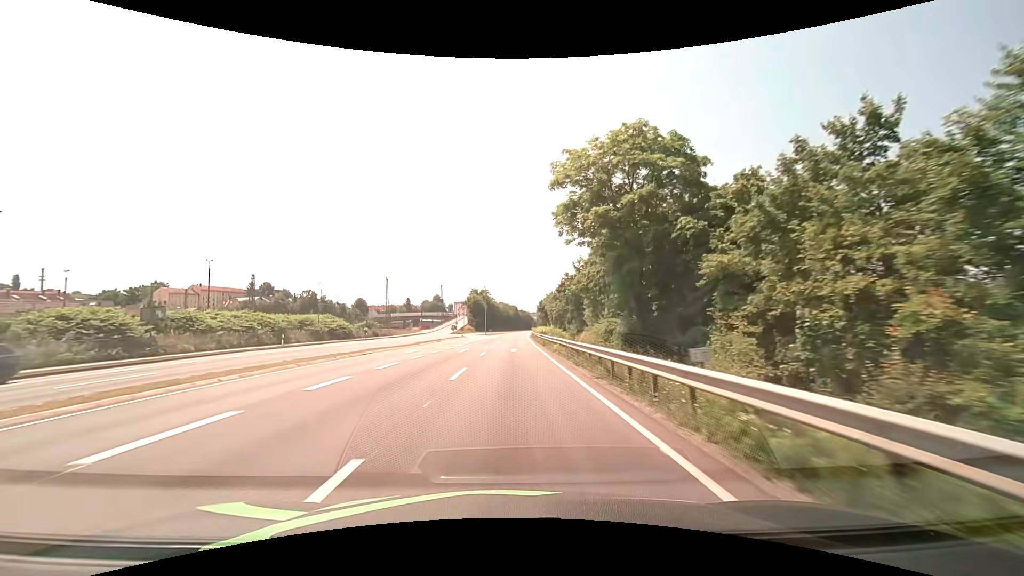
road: primary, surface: asphalt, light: Day
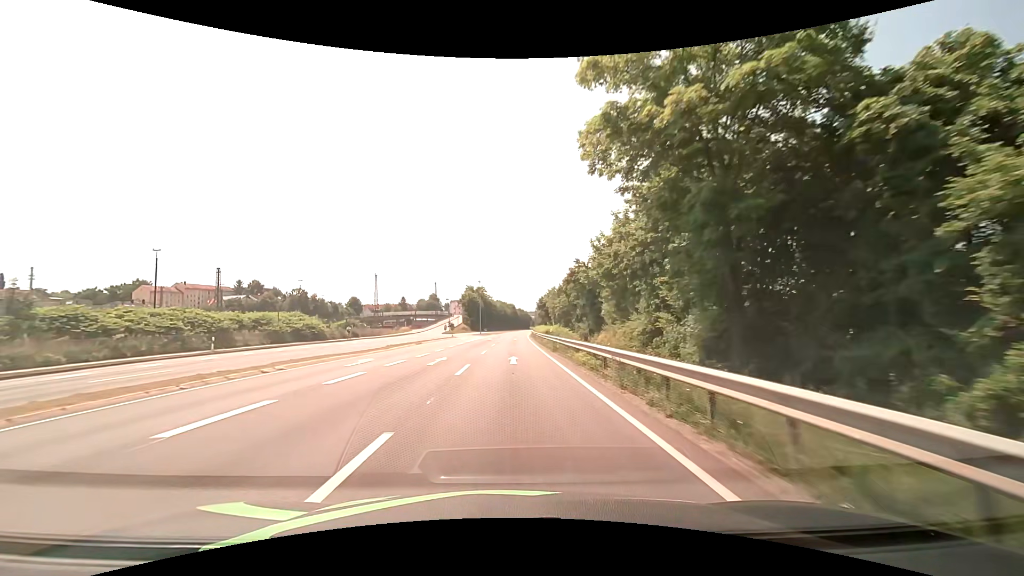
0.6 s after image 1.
(0.0, +10.7) m; 0°
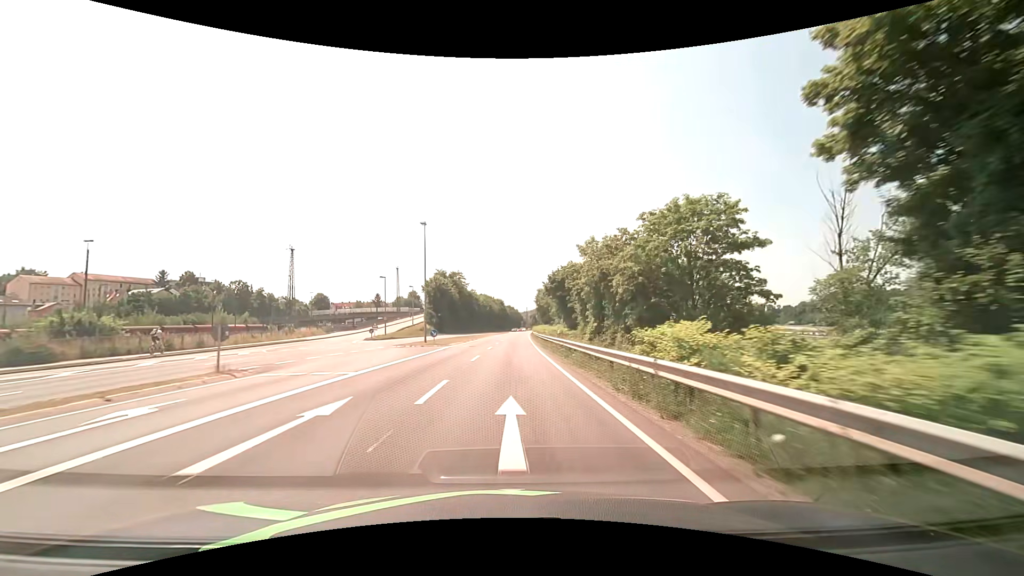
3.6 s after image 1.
(+0.7, +53.6) m; +1°
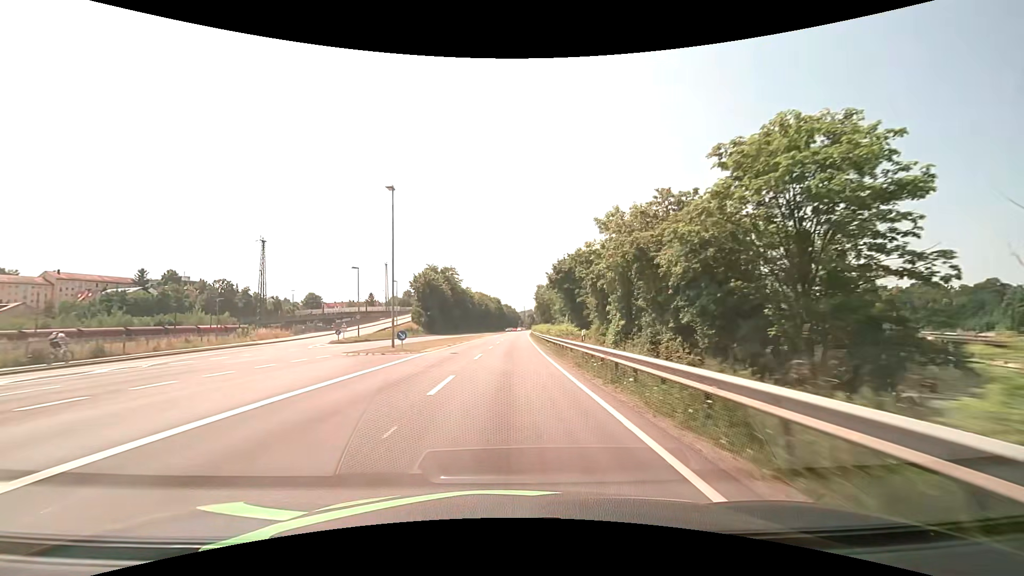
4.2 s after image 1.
(+0.1, +10.7) m; 0°
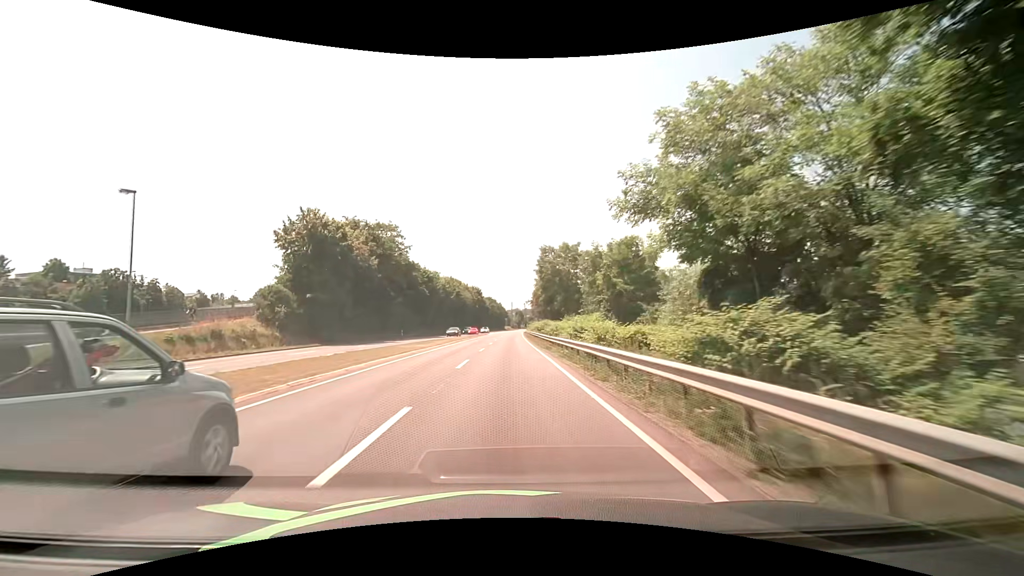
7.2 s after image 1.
(+0.8, +53.7) m; +2°
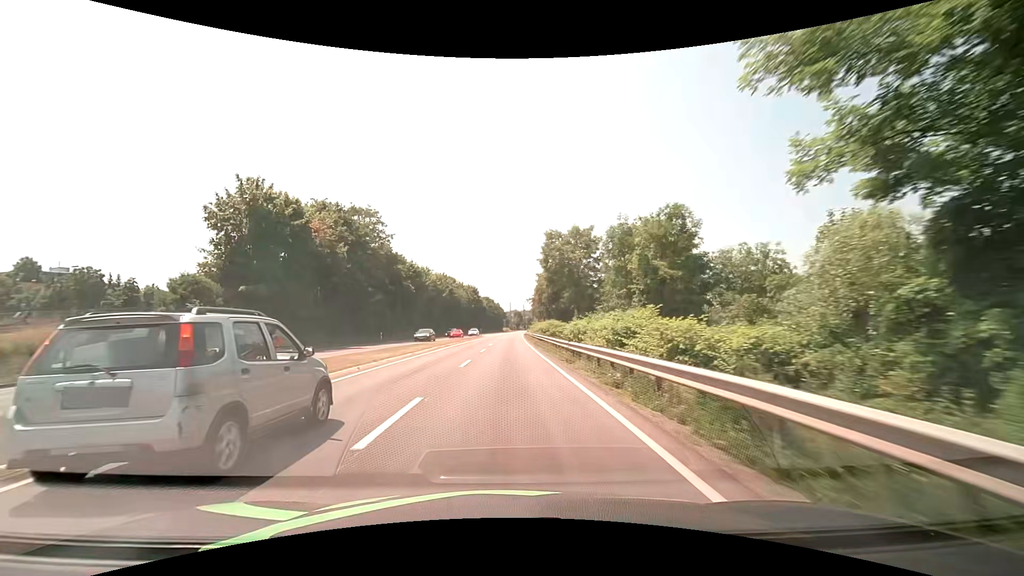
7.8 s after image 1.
(0.0, +10.8) m; 0°
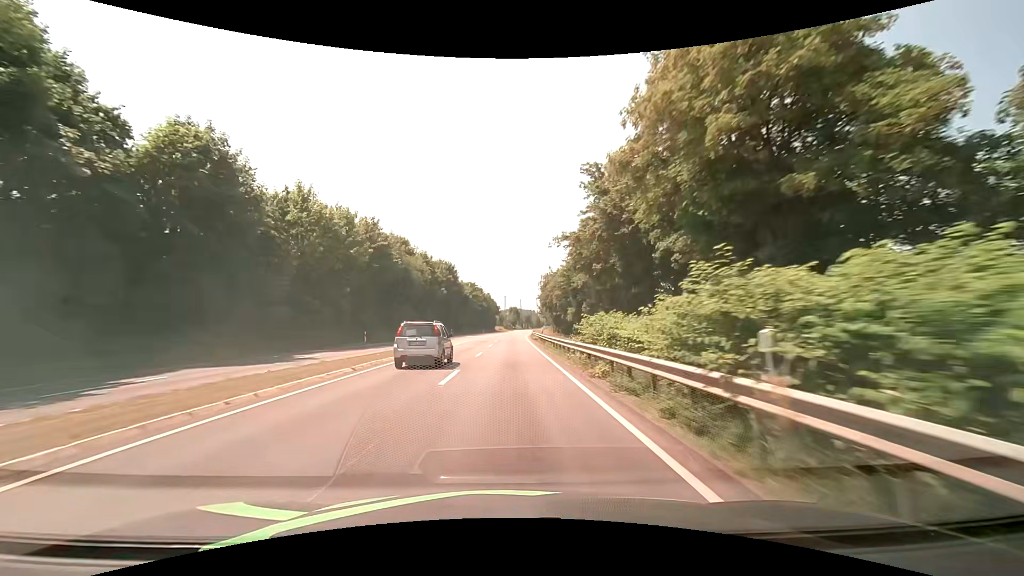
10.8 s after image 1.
(+0.2, +53.7) m; +1°
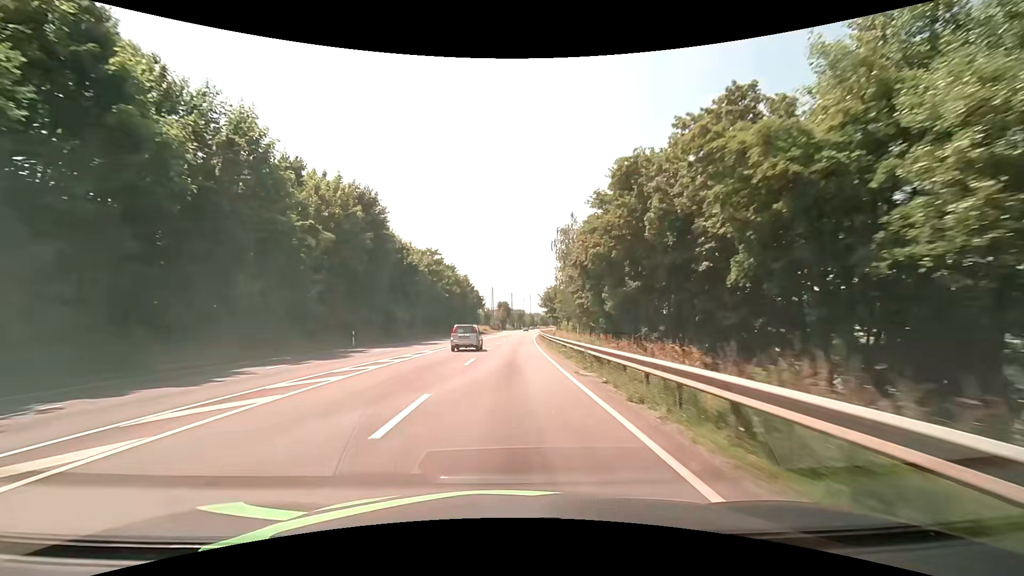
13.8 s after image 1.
(+0.4, +53.7) m; +1°
(0, +10) (0, +20) (0, +30) (+1, +40) (+1, +50) (+2, +60) (+2, +70) (+3, +80) (+3, +90) (+4, +100) m
